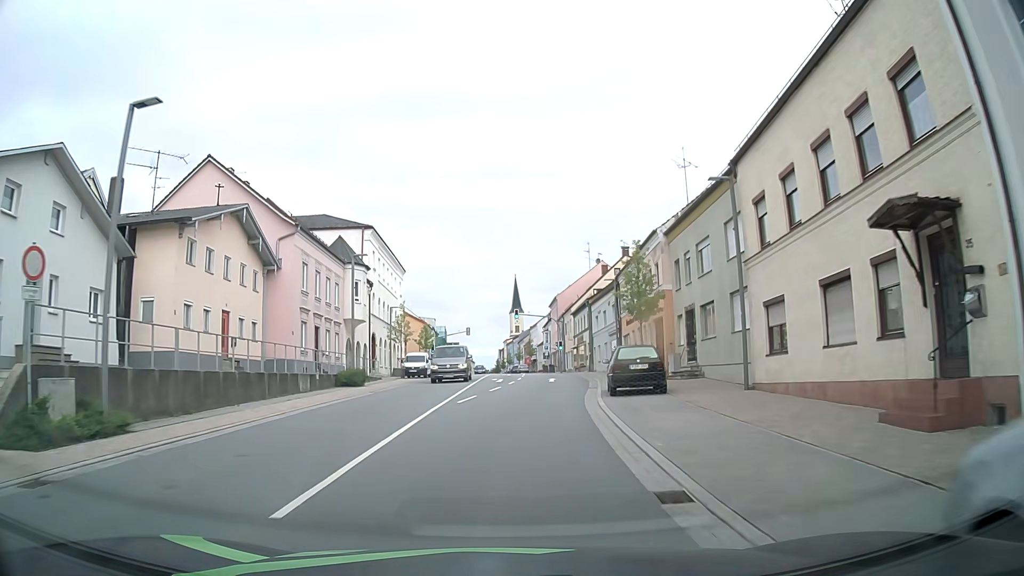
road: primary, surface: asphalt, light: Day
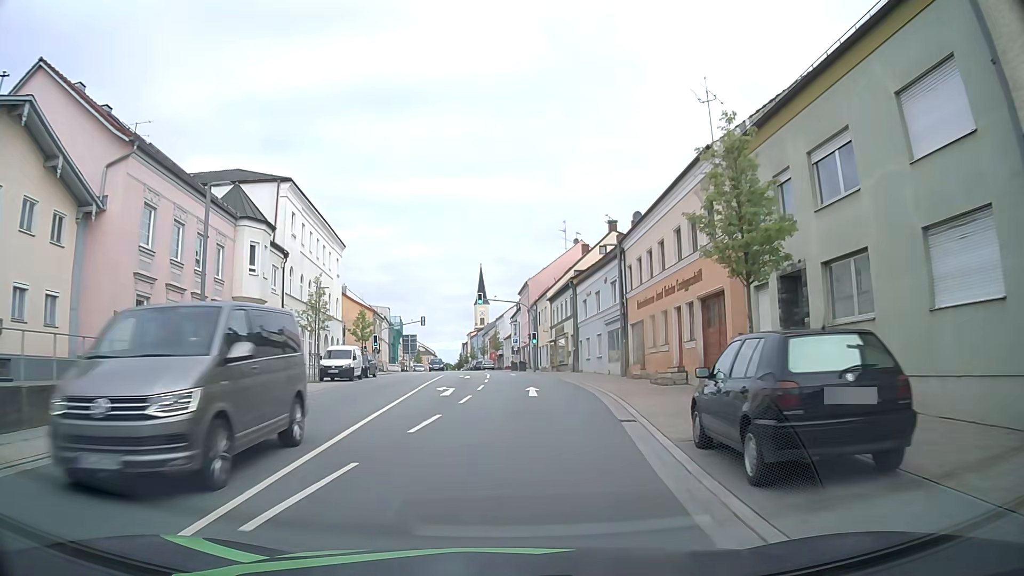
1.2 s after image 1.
(+0.3, +13.3) m; +3°
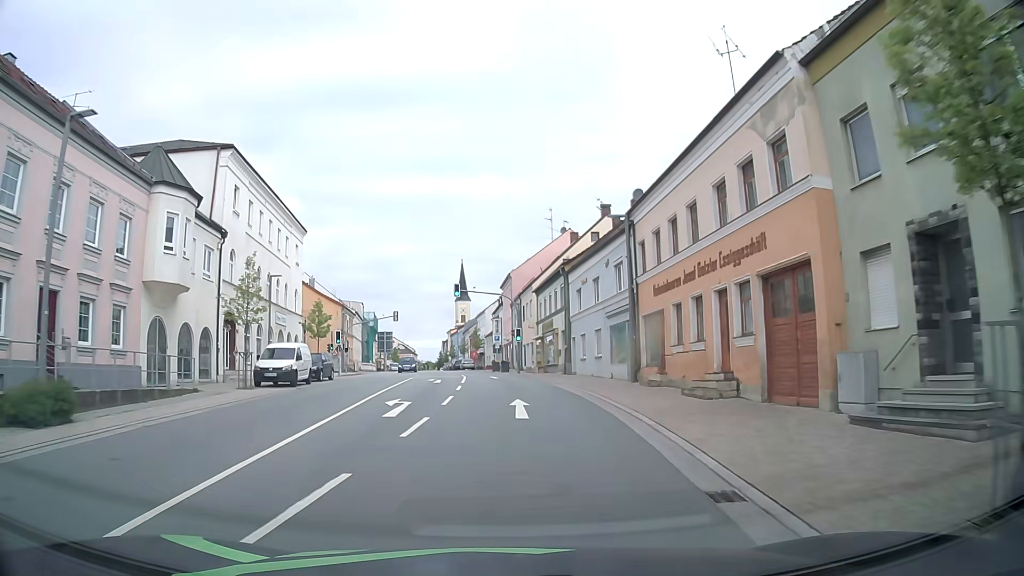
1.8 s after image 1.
(+0.1, +6.7) m; +2°
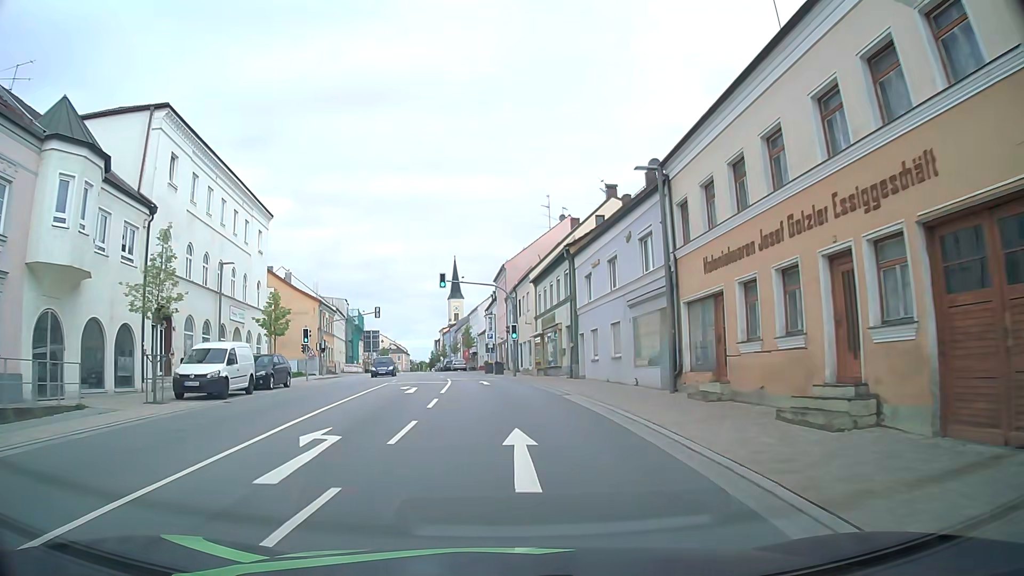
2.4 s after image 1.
(0.0, +6.7) m; 0°
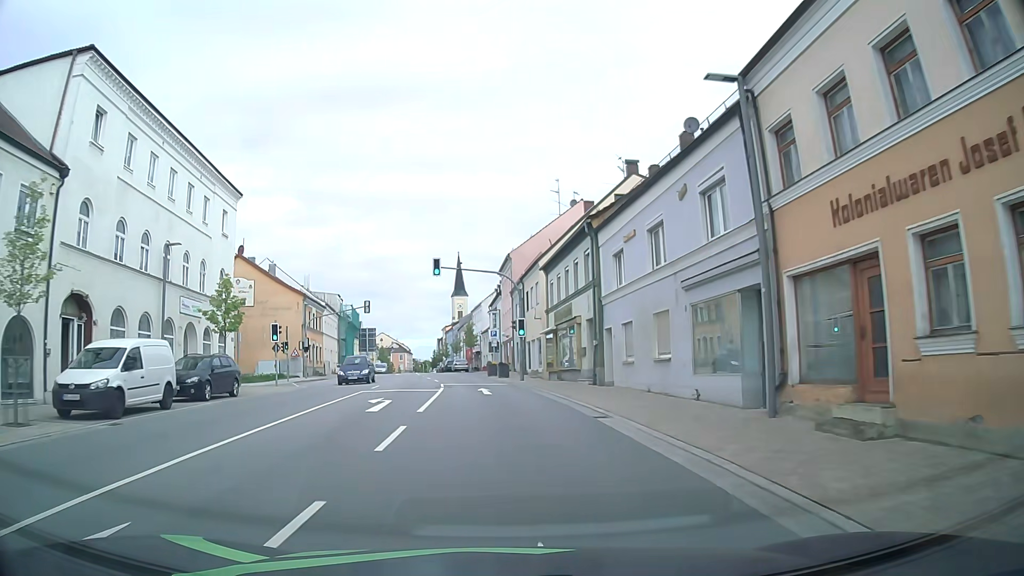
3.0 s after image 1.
(0.0, +6.7) m; -1°
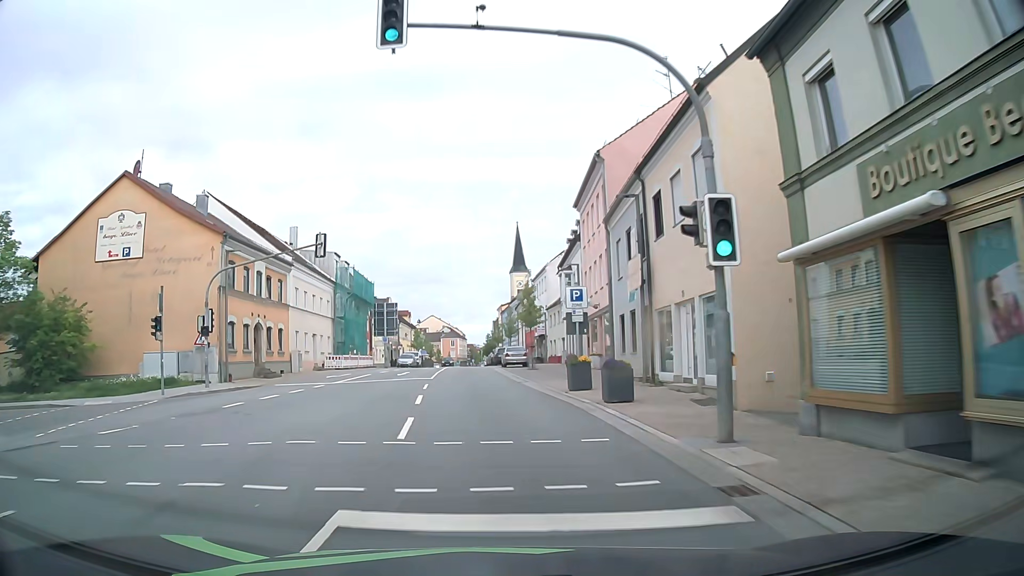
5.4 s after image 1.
(-1.1, +27.1) m; -5°
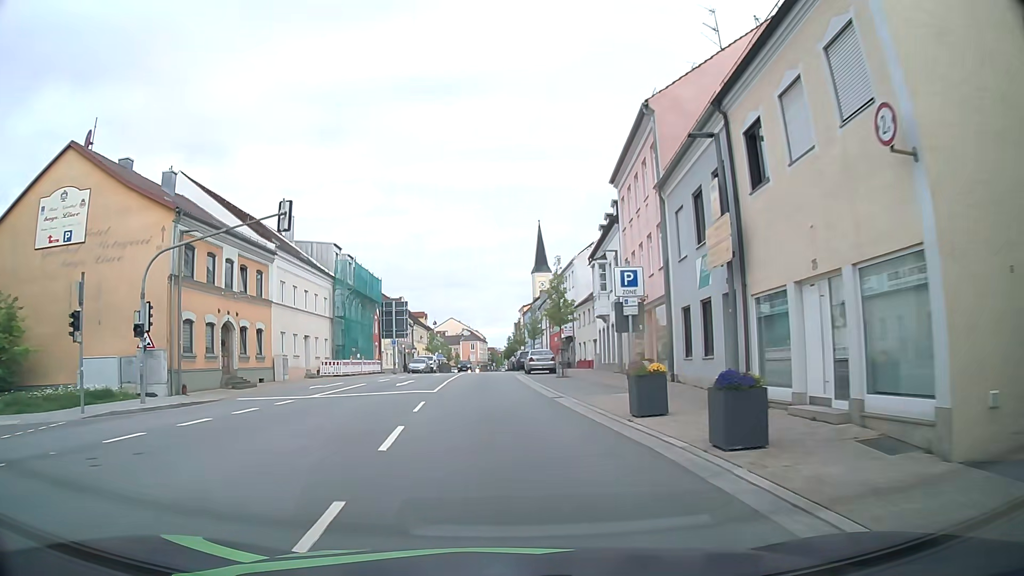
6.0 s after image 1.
(-0.1, +7.0) m; -1°
